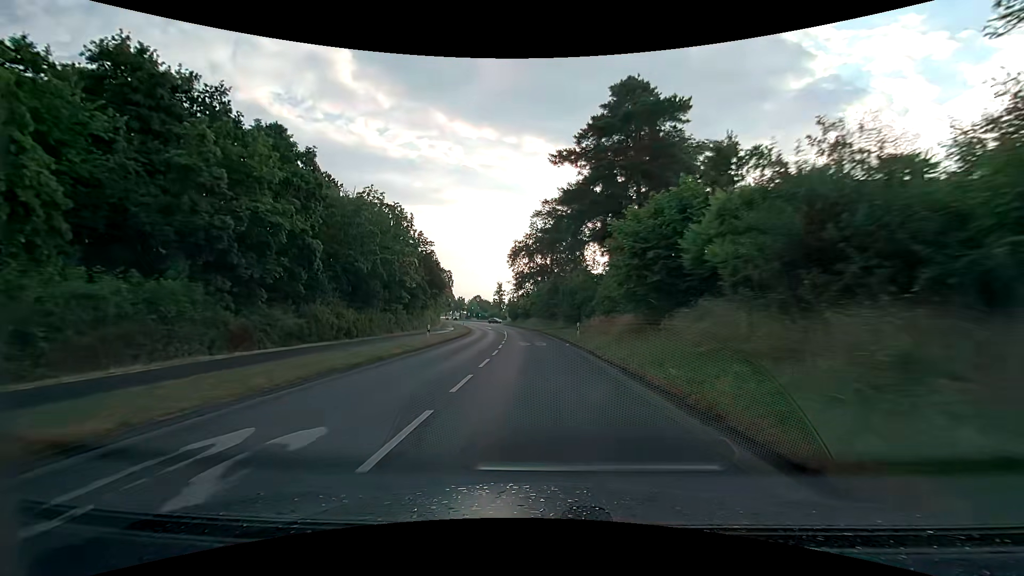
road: secondary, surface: asphalt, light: Day
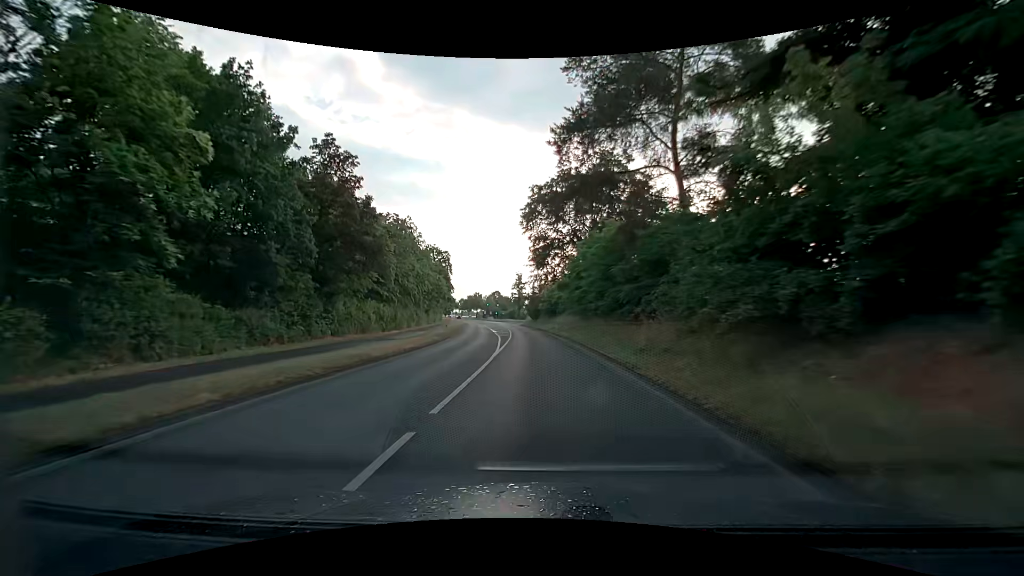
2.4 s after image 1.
(-0.7, +32.4) m; -3°
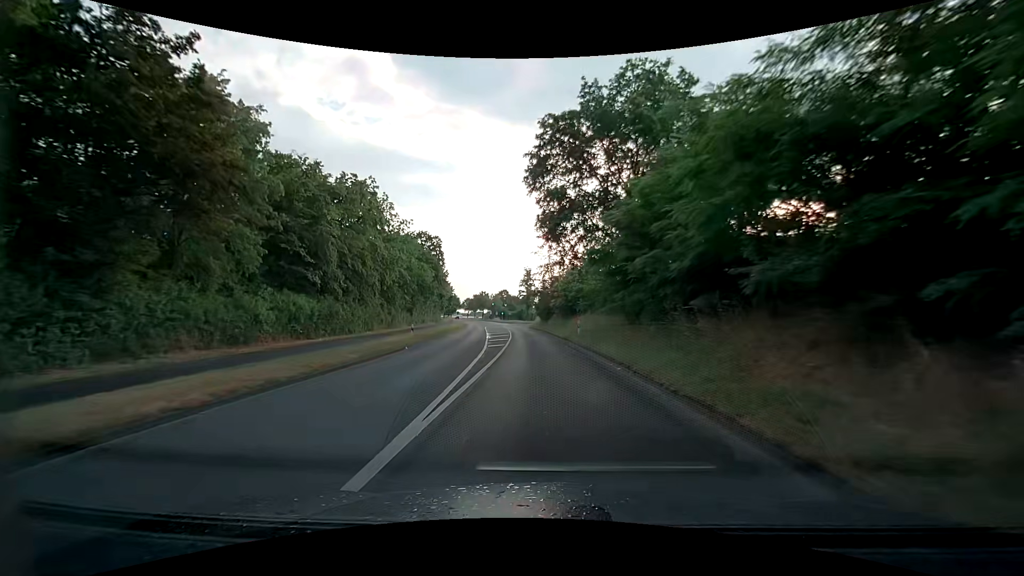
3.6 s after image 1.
(-0.2, +16.2) m; -1°
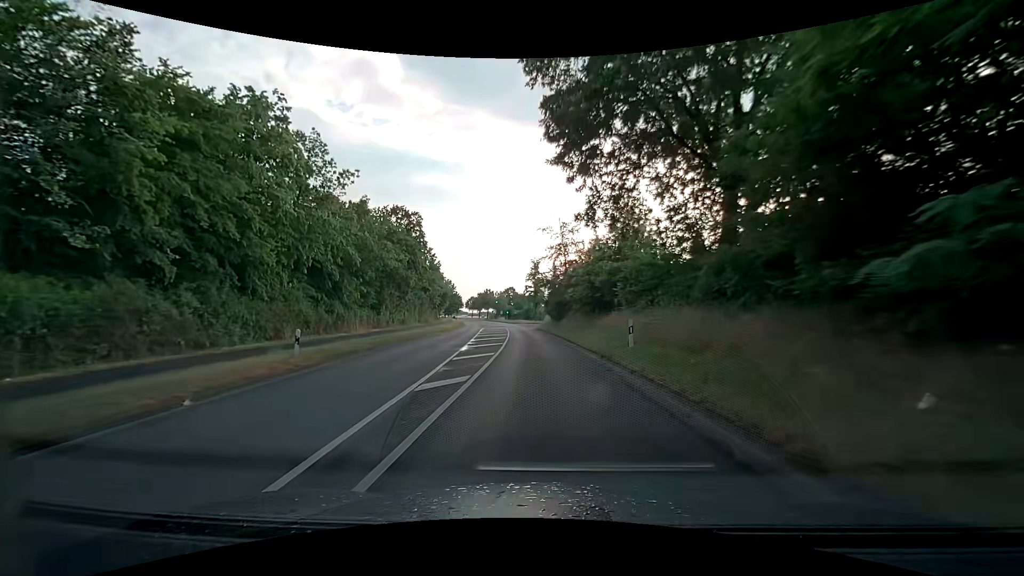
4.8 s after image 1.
(-0.1, +16.2) m; -1°
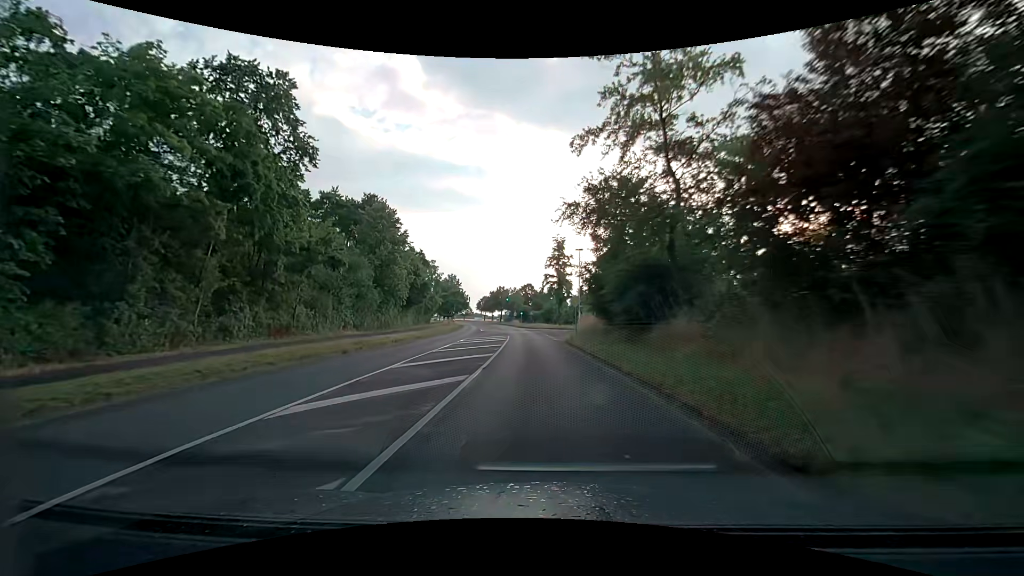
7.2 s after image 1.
(-0.6, +32.5) m; -2°
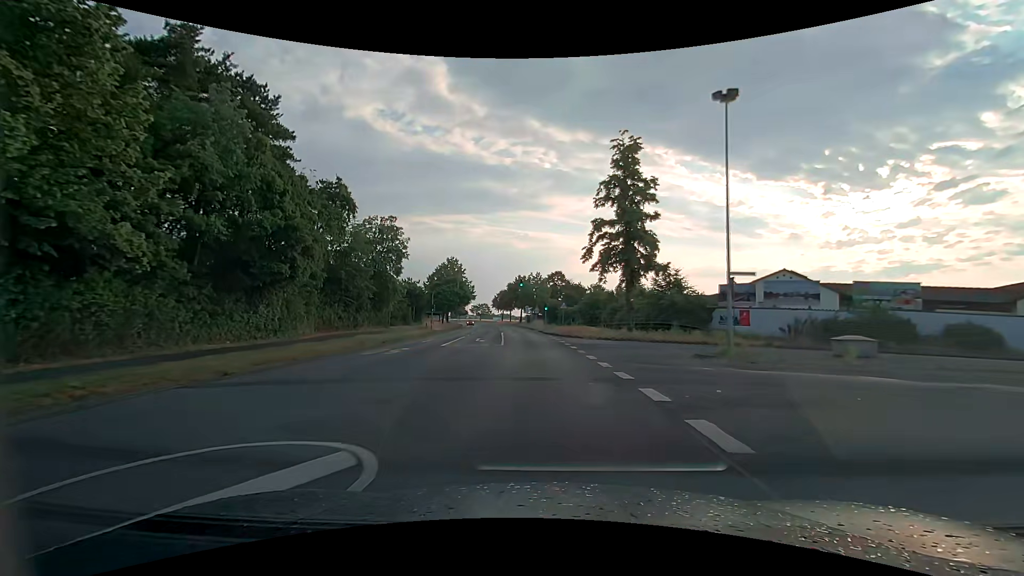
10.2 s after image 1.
(-1.1, +40.4) m; -3°
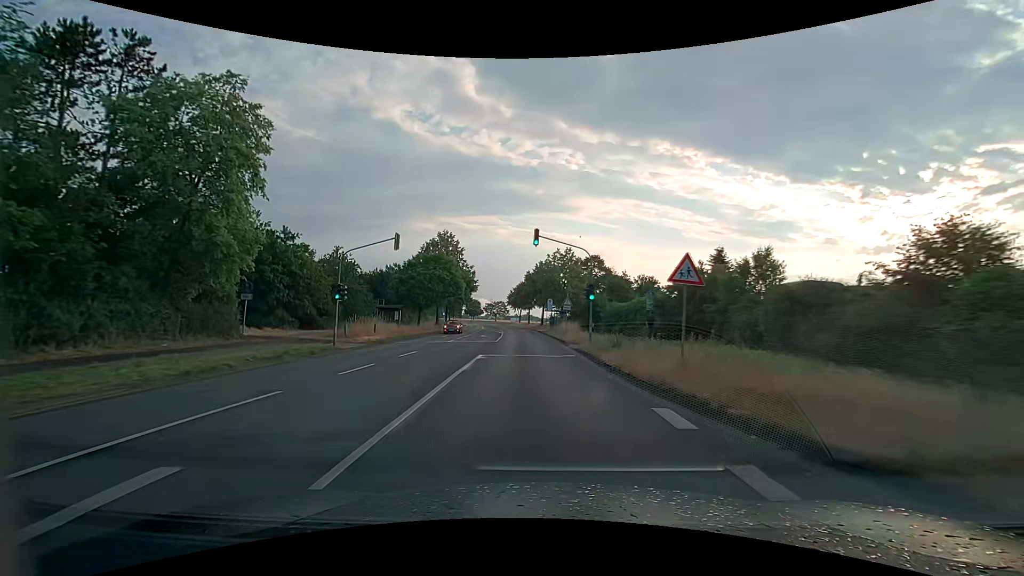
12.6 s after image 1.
(-0.7, +32.2) m; -3°
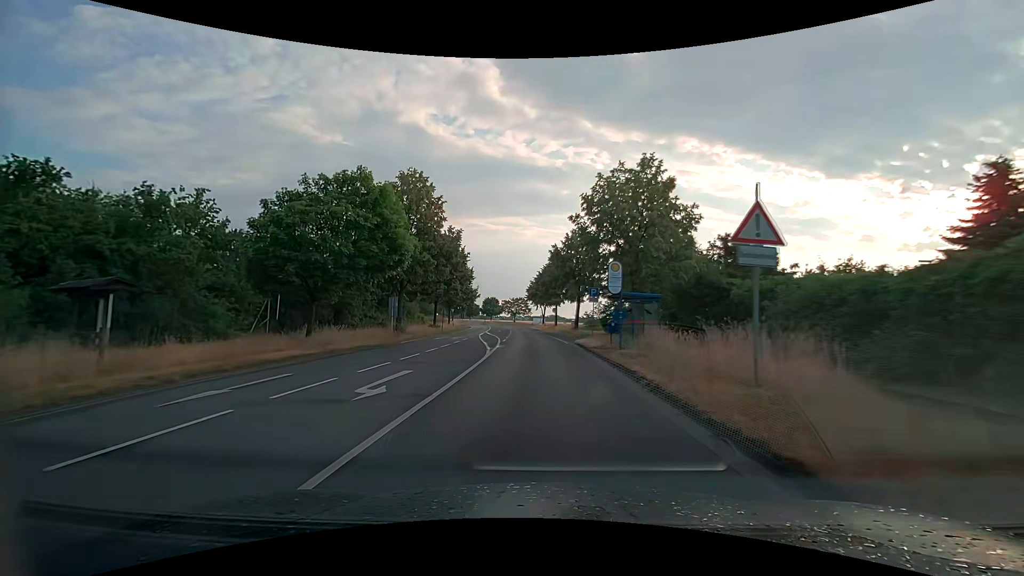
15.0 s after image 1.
(-0.9, +32.2) m; -3°
(0, +10) (0, +20) (0, +30) (-1, +40) (-1, +50) (-2, +60) (-3, +70) (-3, +80) (-4, +90) (-5, +100) m
